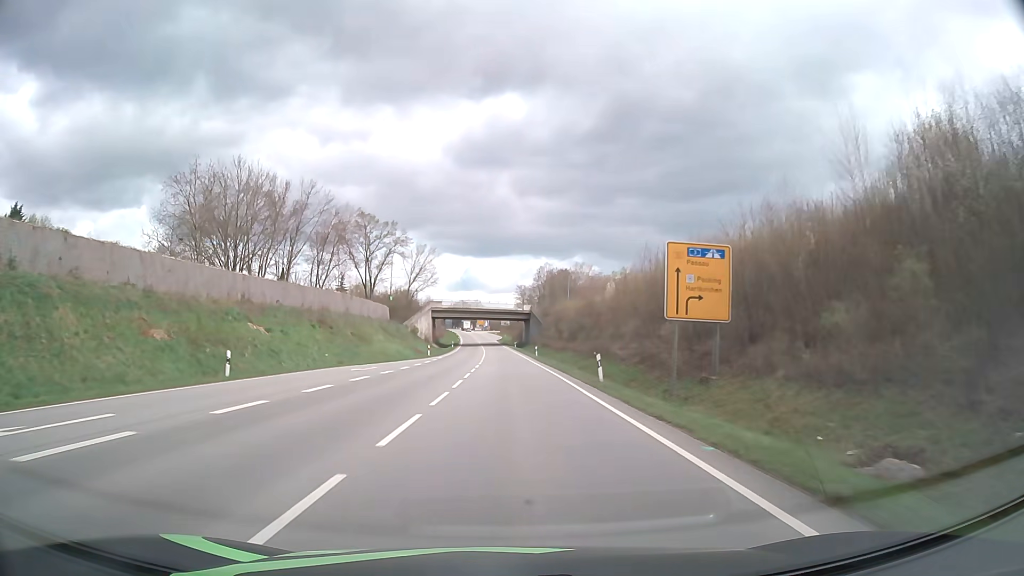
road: primary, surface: asphalt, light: Day
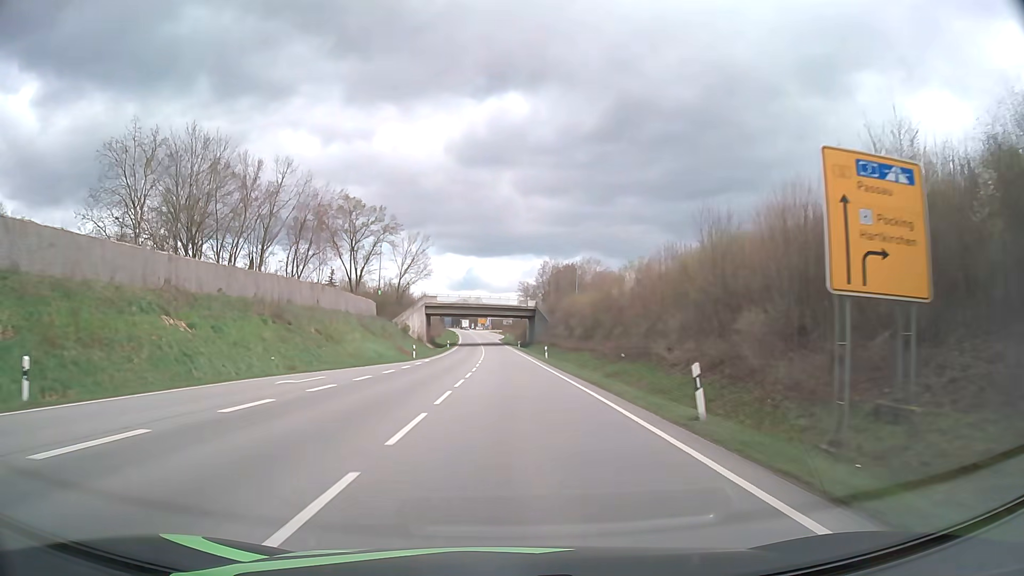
(0.0, +11.9) m; 0°
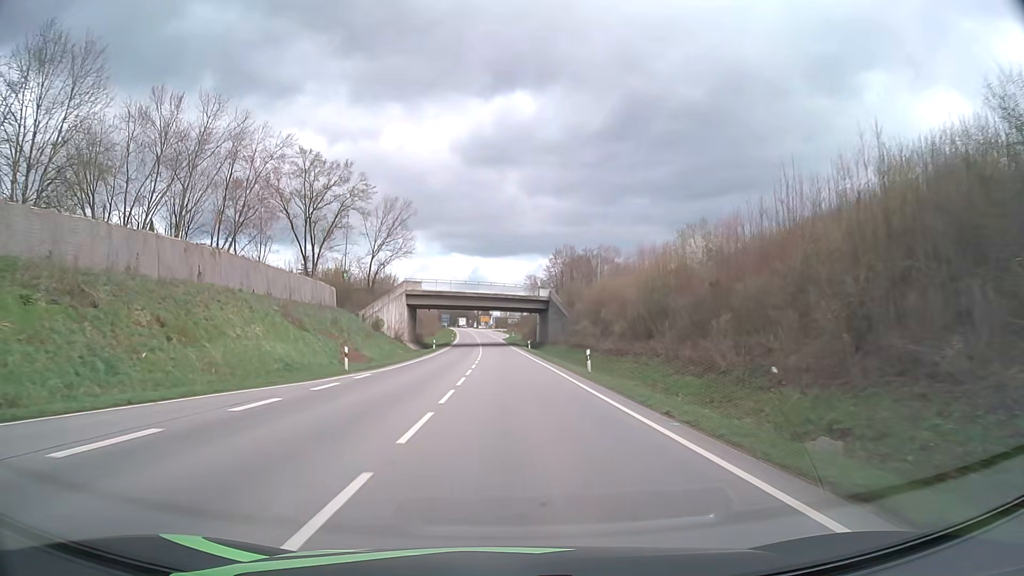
(-0.1, +23.9) m; 0°
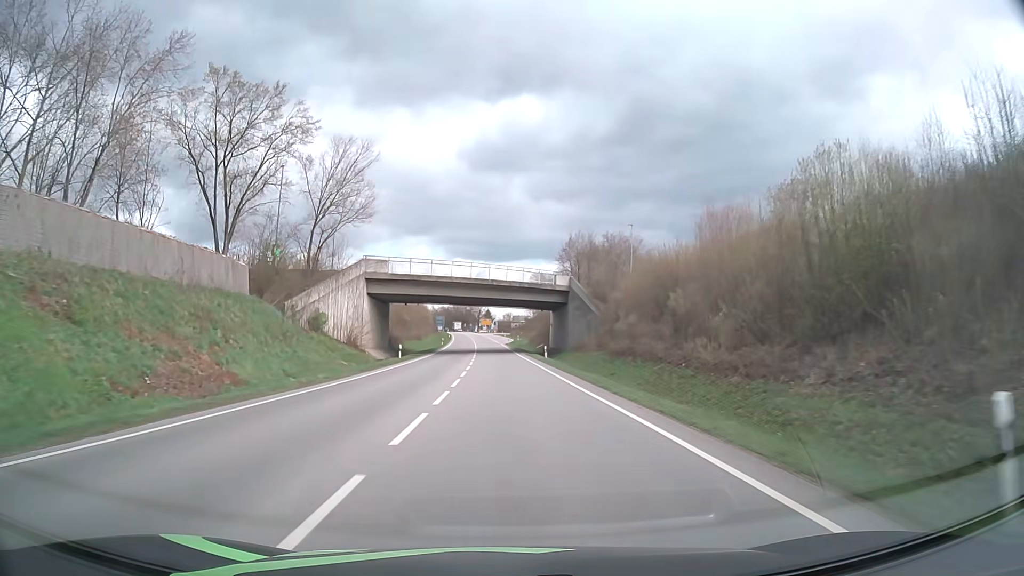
(-0.1, +24.1) m; 0°
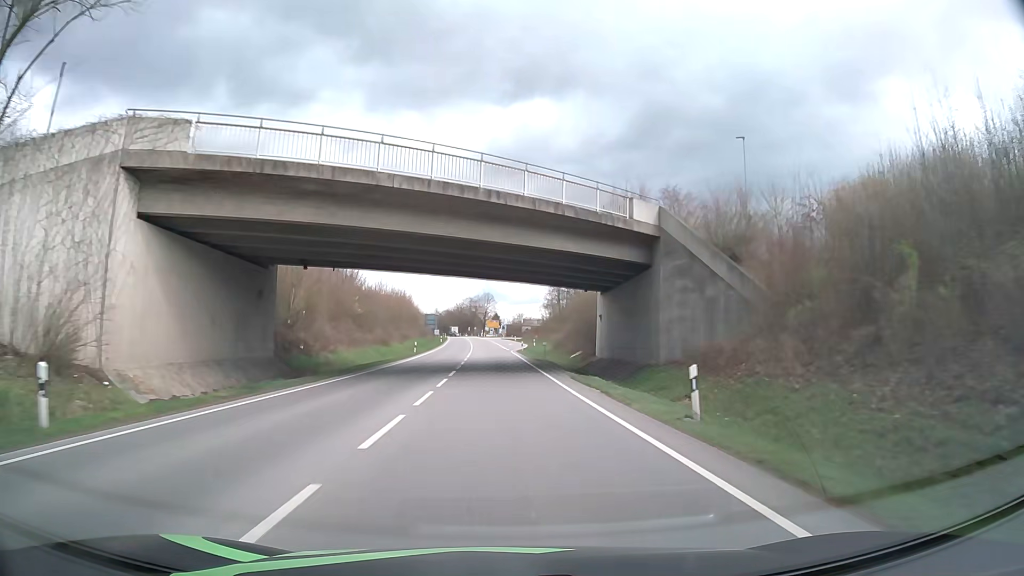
(-0.3, +36.4) m; -1°
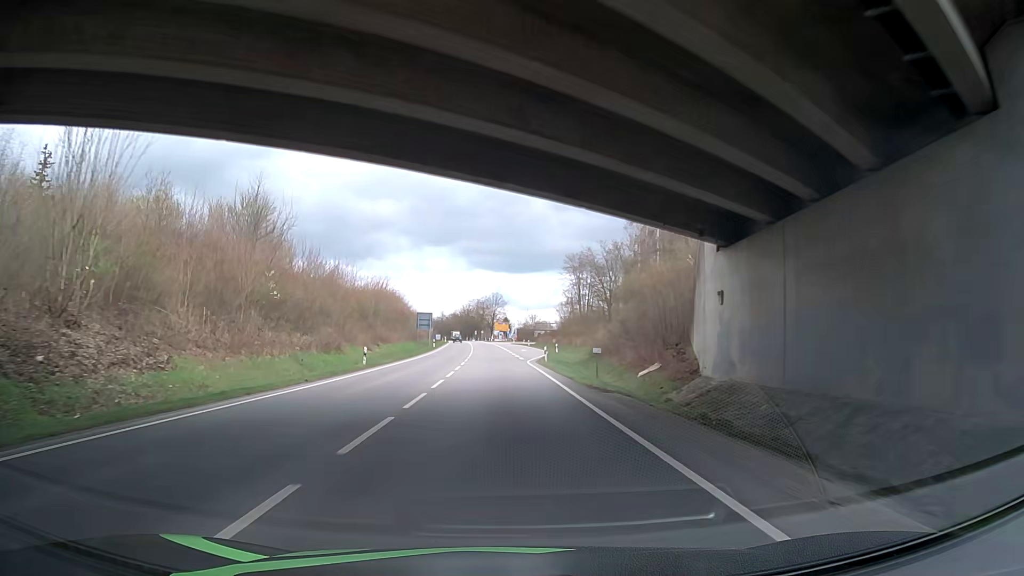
(-0.2, +24.3) m; -1°
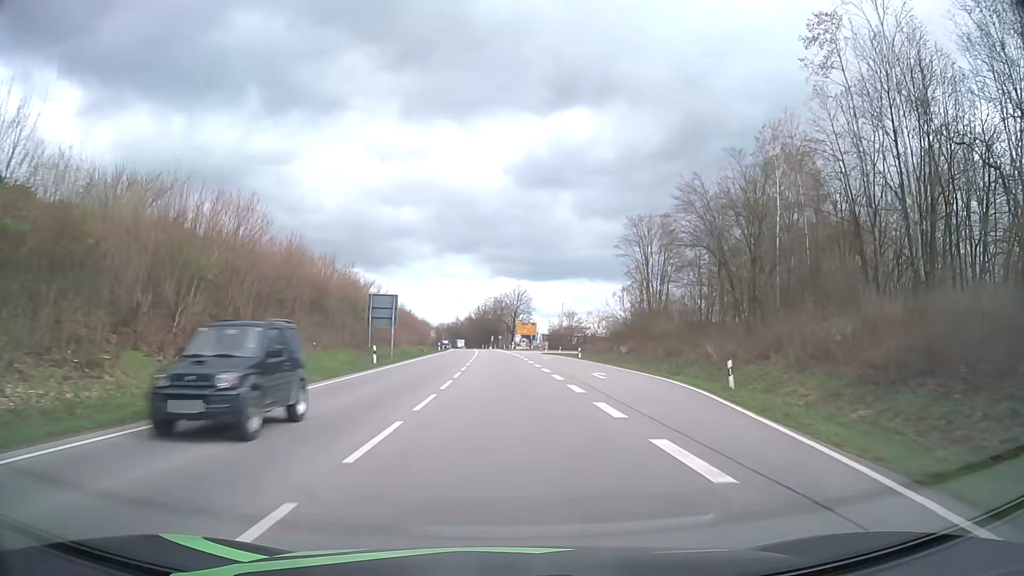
(-0.6, +48.5) m; -2°
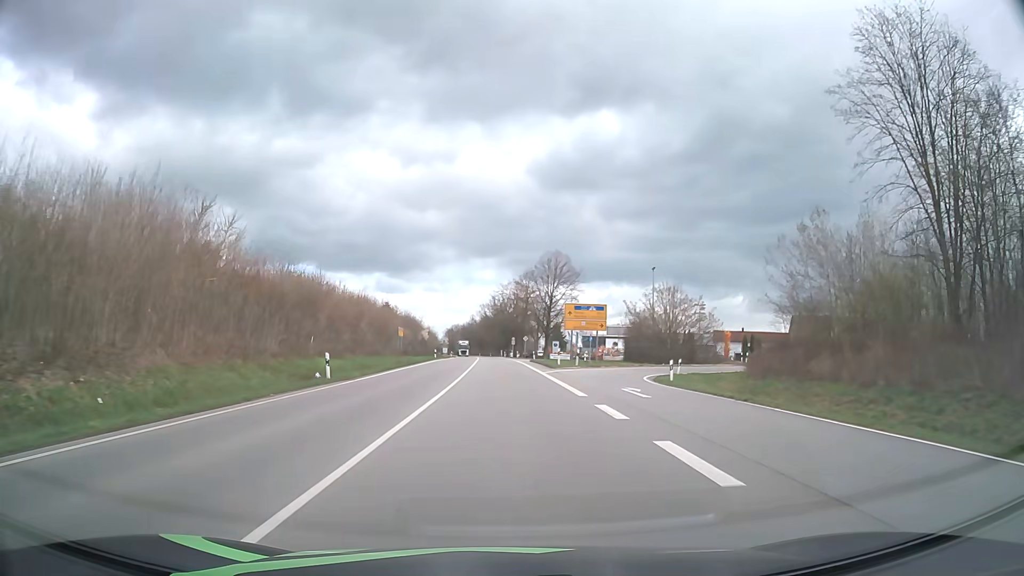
(-0.8, +60.3) m; -2°
(0, +10) (0, +20) (0, +30) (0, +40) (0, +50) (-1, +60) (-1, +70) (-1, +80) (-1, +90) (-2, +100) m
